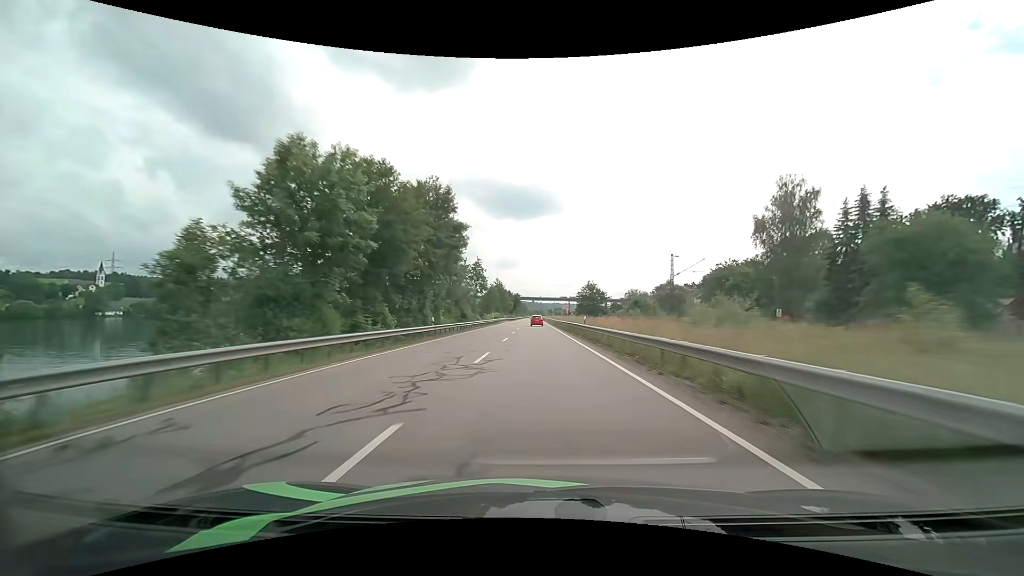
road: primary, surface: asphalt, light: Day
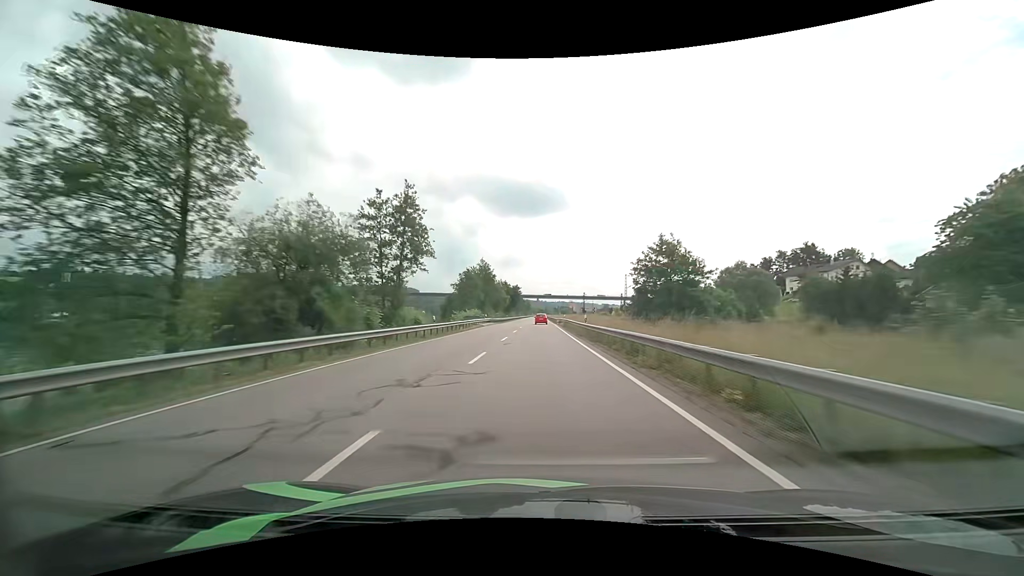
(-0.1, +48.2) m; 0°
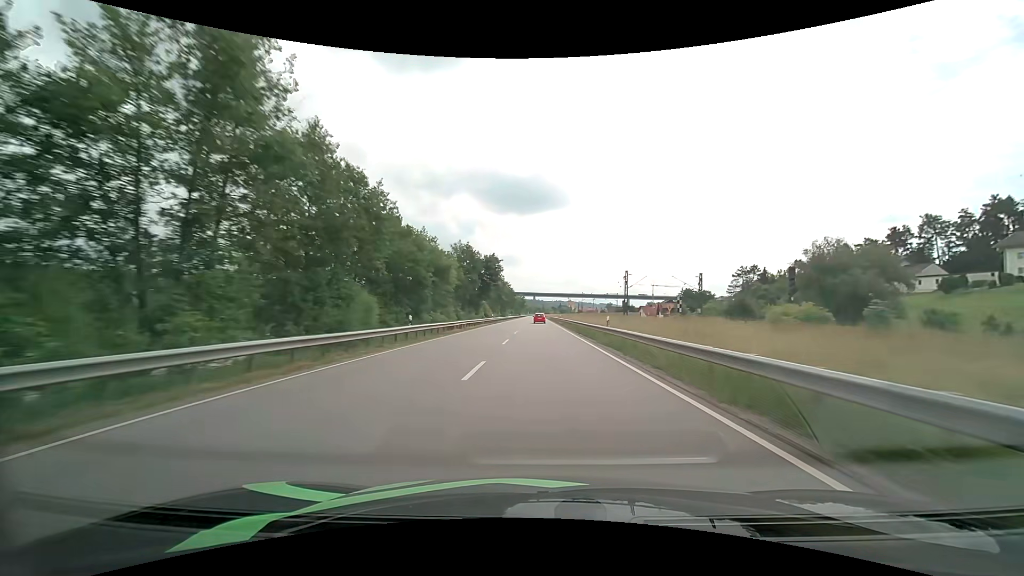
(-0.3, +79.4) m; 0°
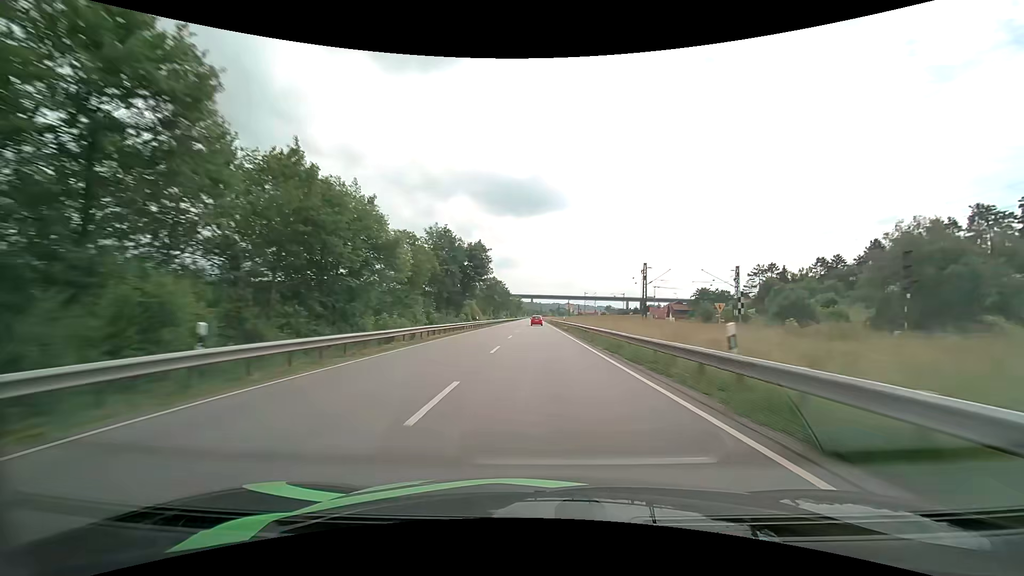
(0.0, +16.0) m; 0°
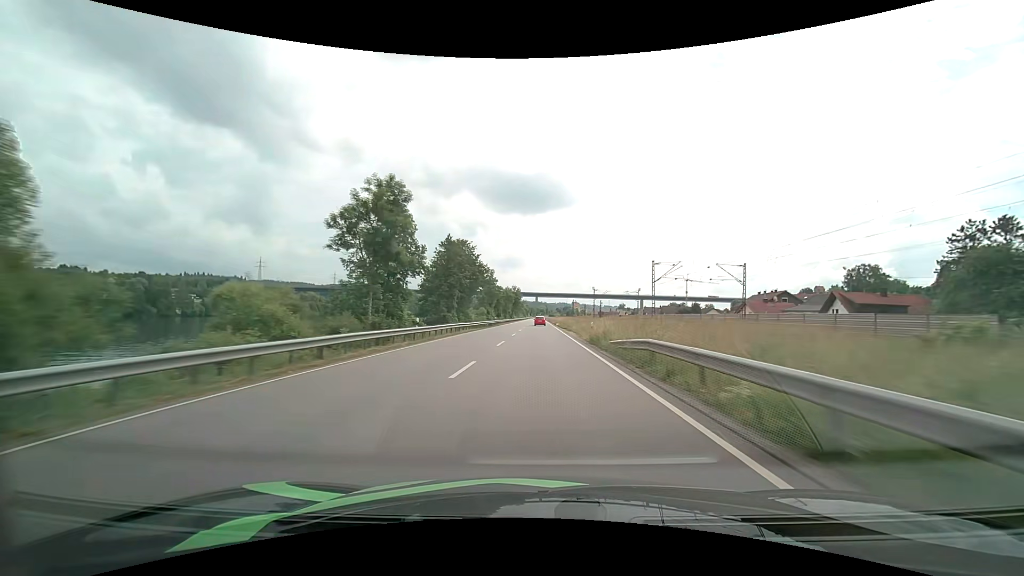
(-0.1, +79.8) m; -1°
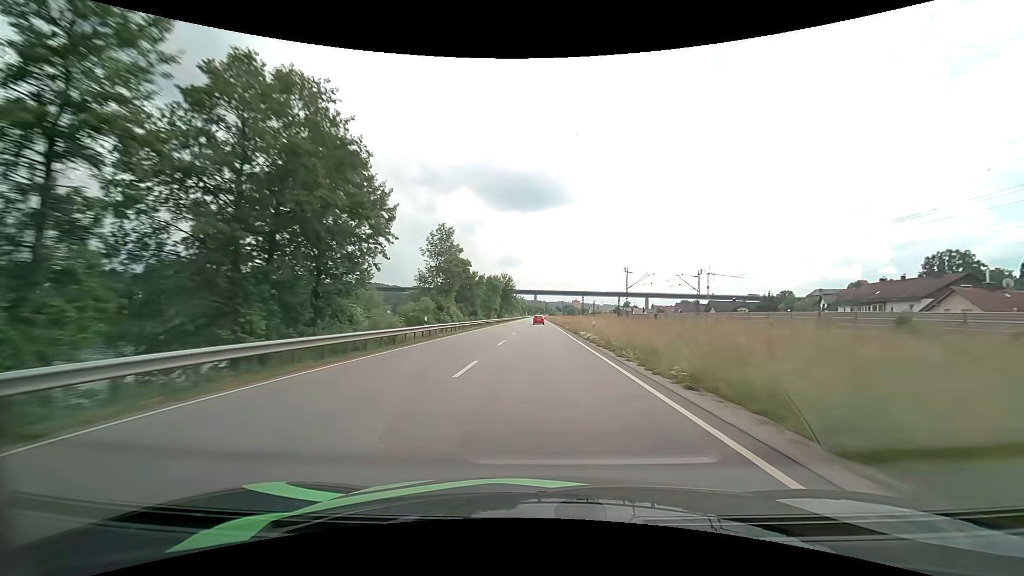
(+0.1, +48.2) m; 0°
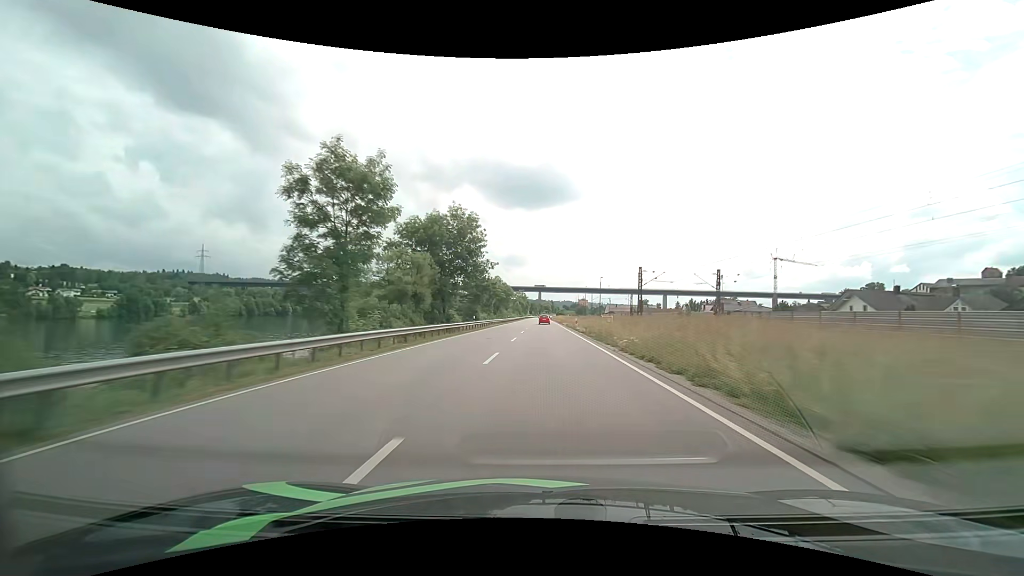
(-0.1, +81.8) m; 0°
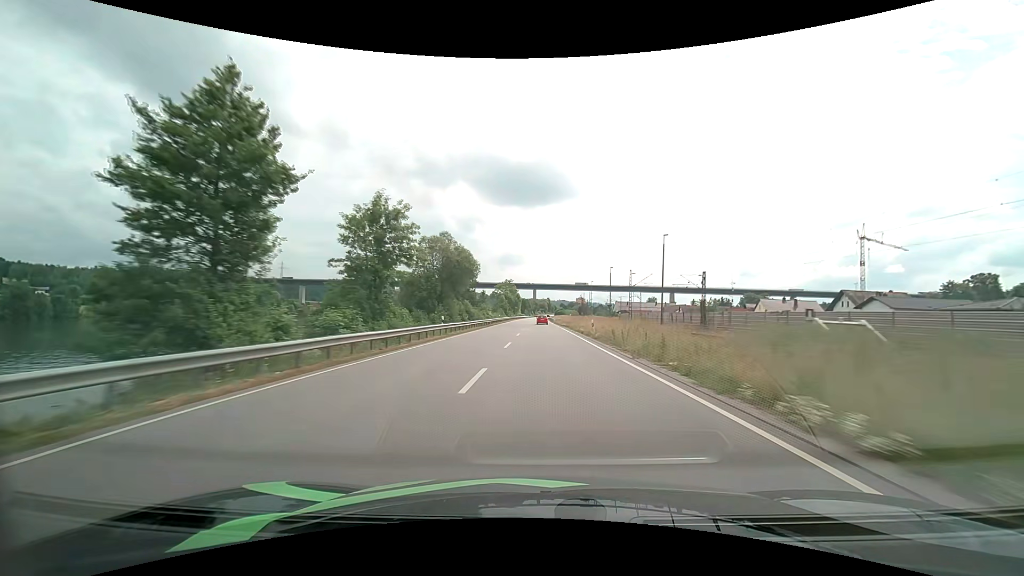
(+0.1, +65.2) m; 0°
(0, +10) (0, +20) (0, +30) (0, +40) (0, +50) (0, +60) (0, +70) (0, +80) (0, +90) (0, +100) m
